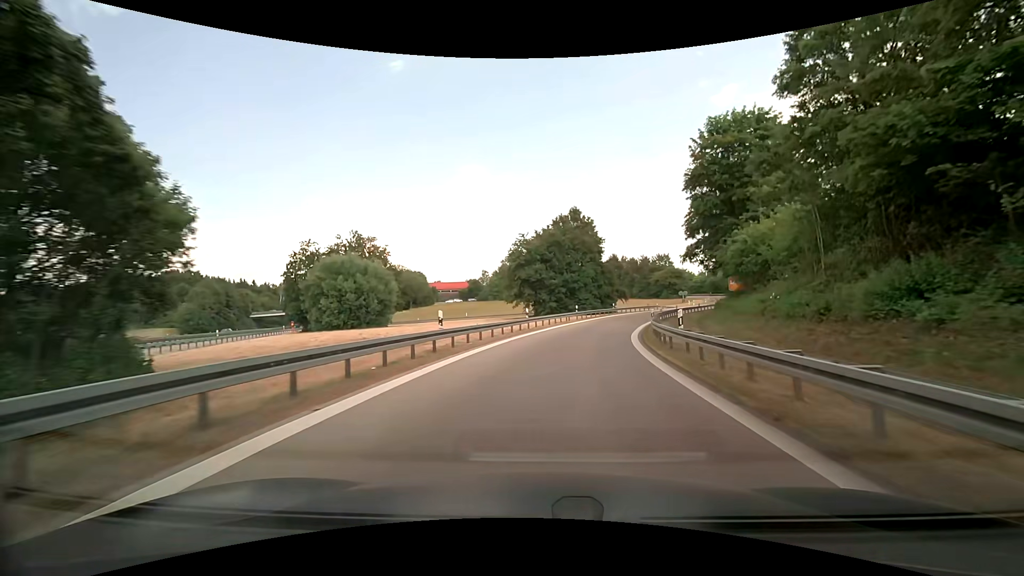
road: motorway_link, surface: asphalt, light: Day
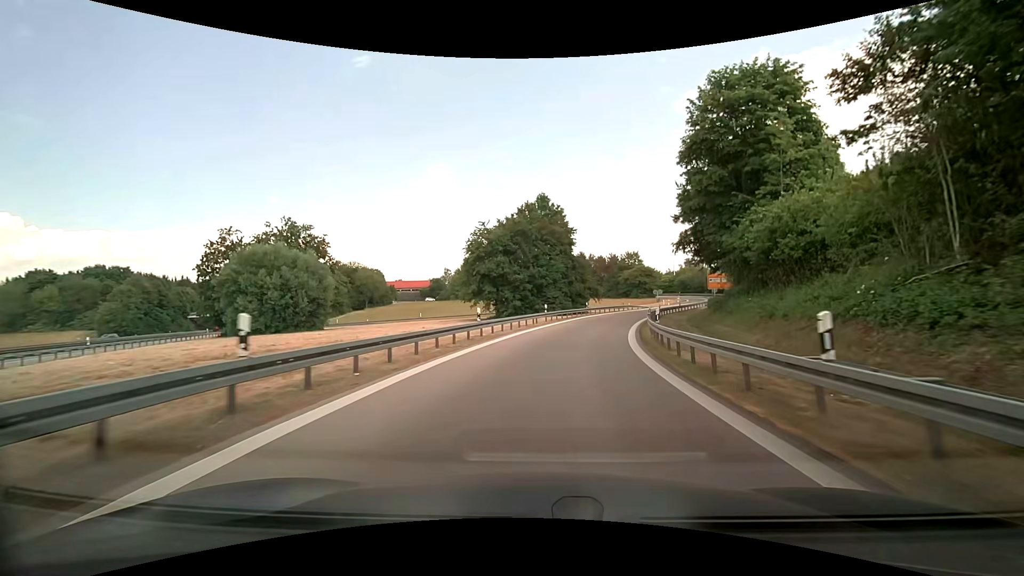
(+0.2, +9.1) m; +3°
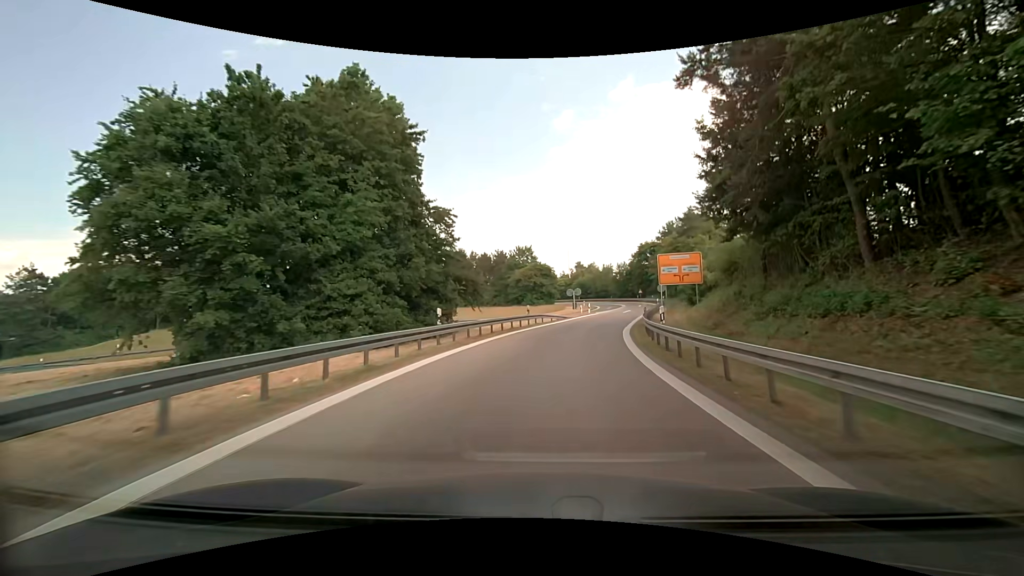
(+4.7, +35.7) m; +14°
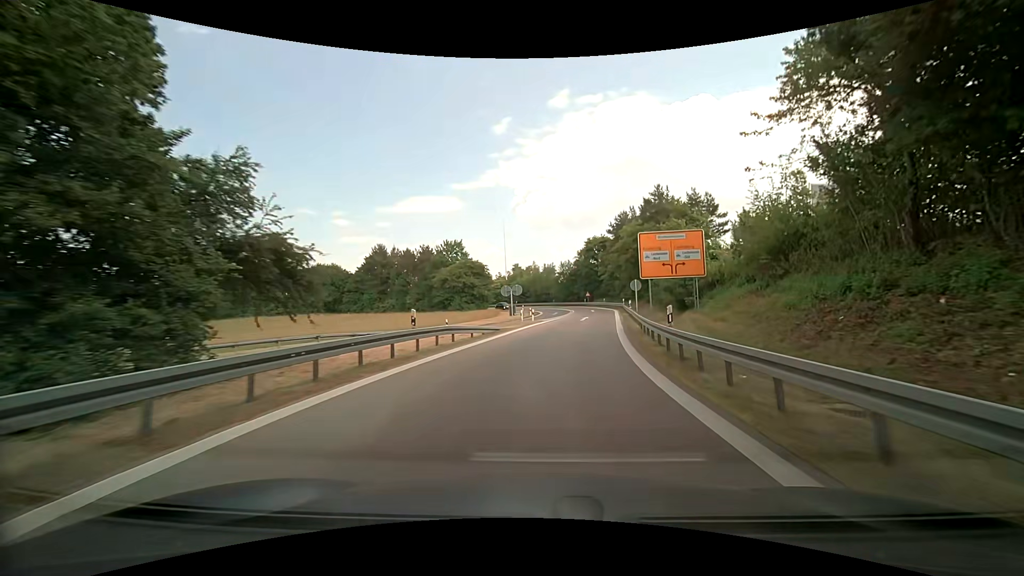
(+1.0, +17.4) m; +7°
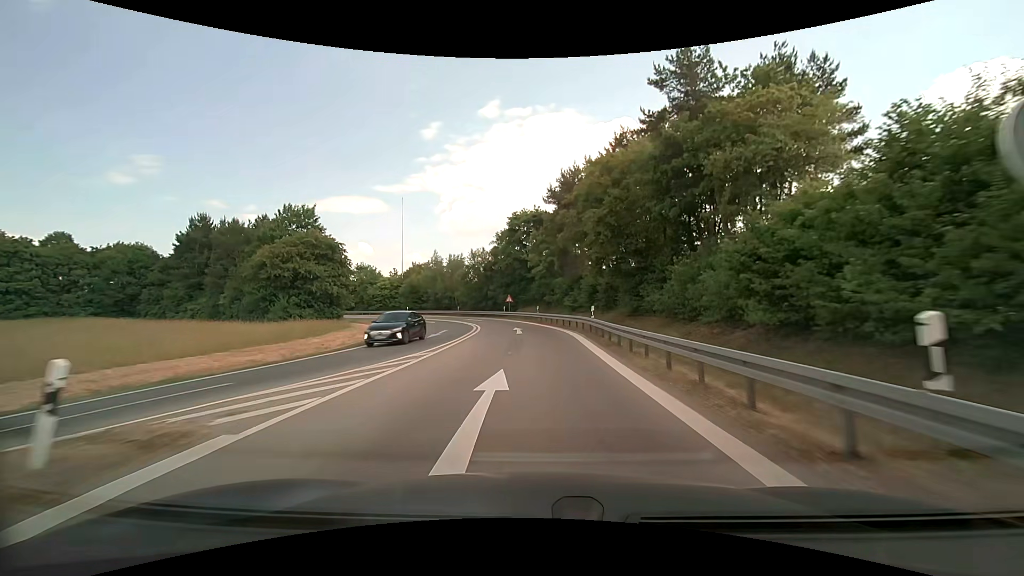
(+3.3, +34.1) m; +9°
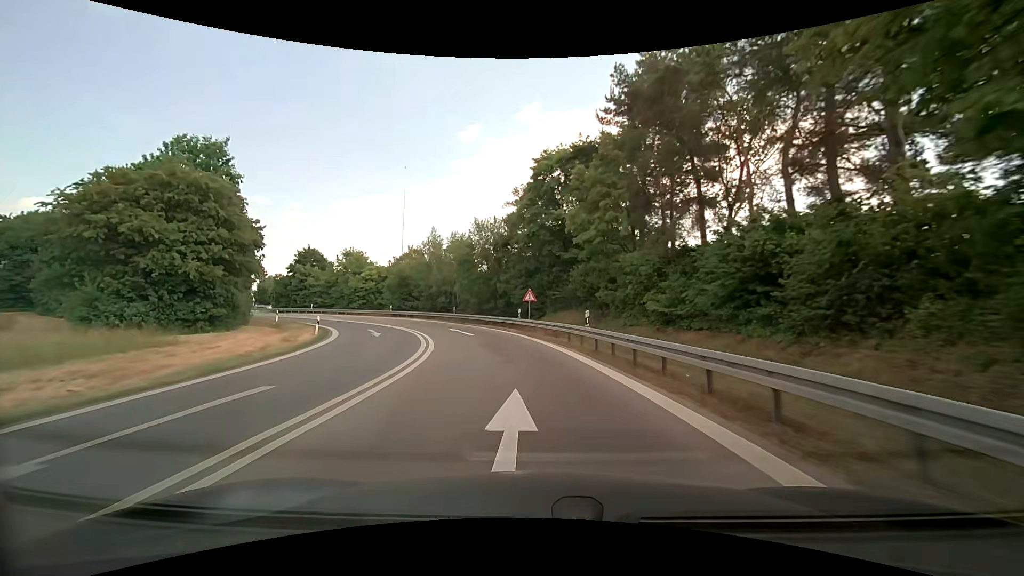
(-0.3, +24.3) m; -3°
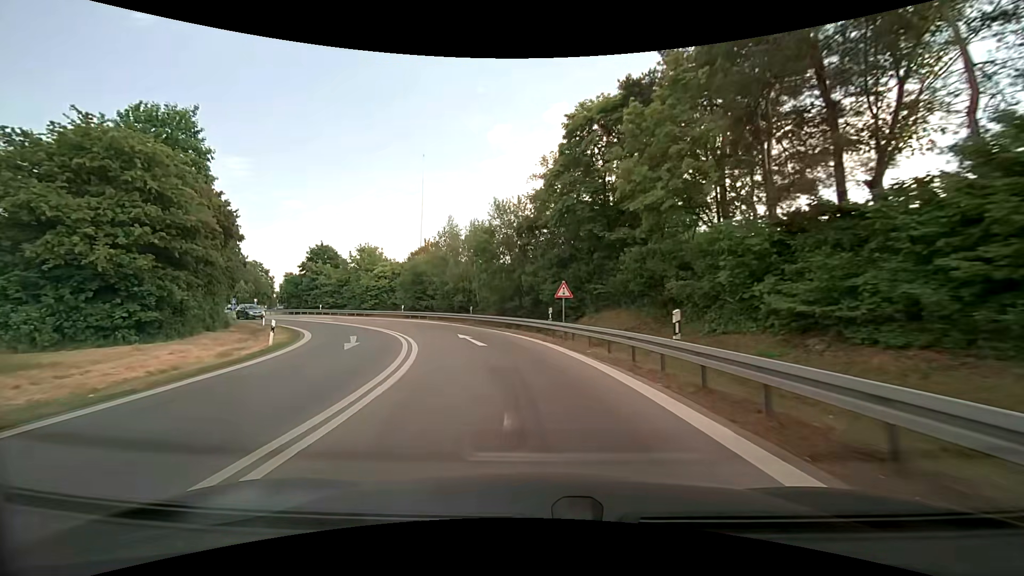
(-0.2, +7.7) m; -3°
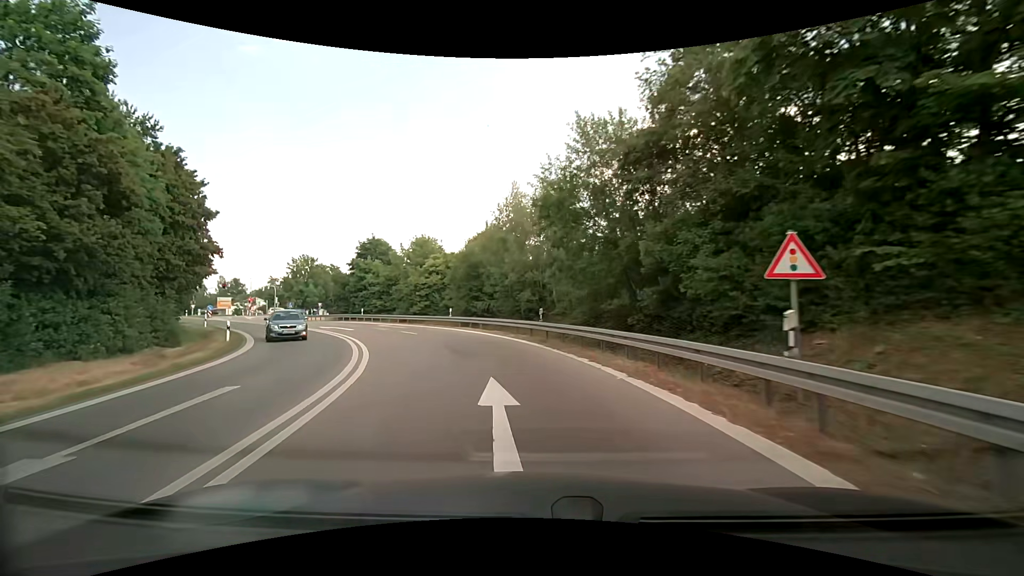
(-1.1, +15.1) m; -9°
(-1, +10) (-3, +20) (-7, +29) (-13, +37) (-20, +44) (-27, +52) (-34, +59) (-40, +66) (-47, +74) (-53, +82) m
